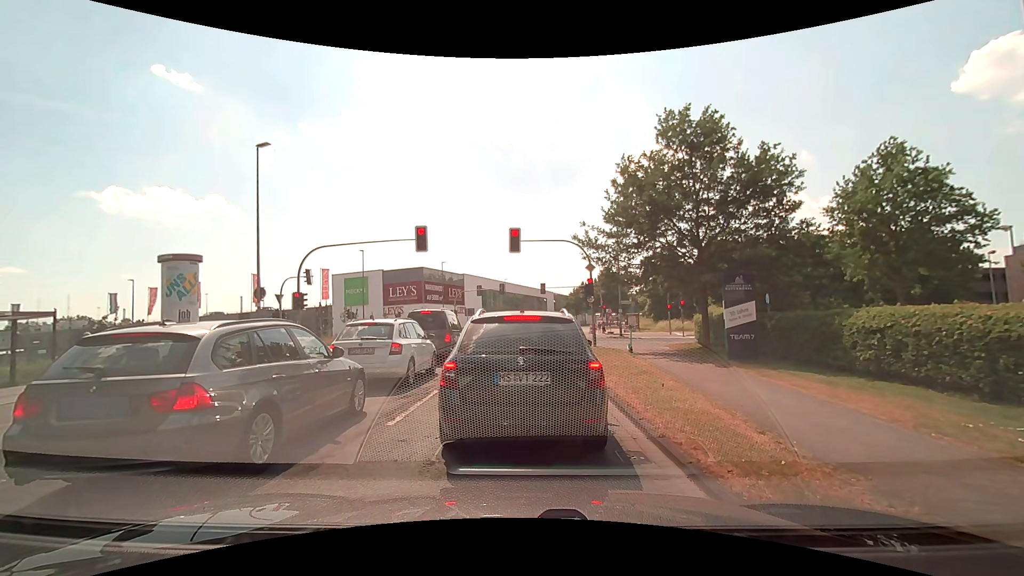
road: secondary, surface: asphalt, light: Day
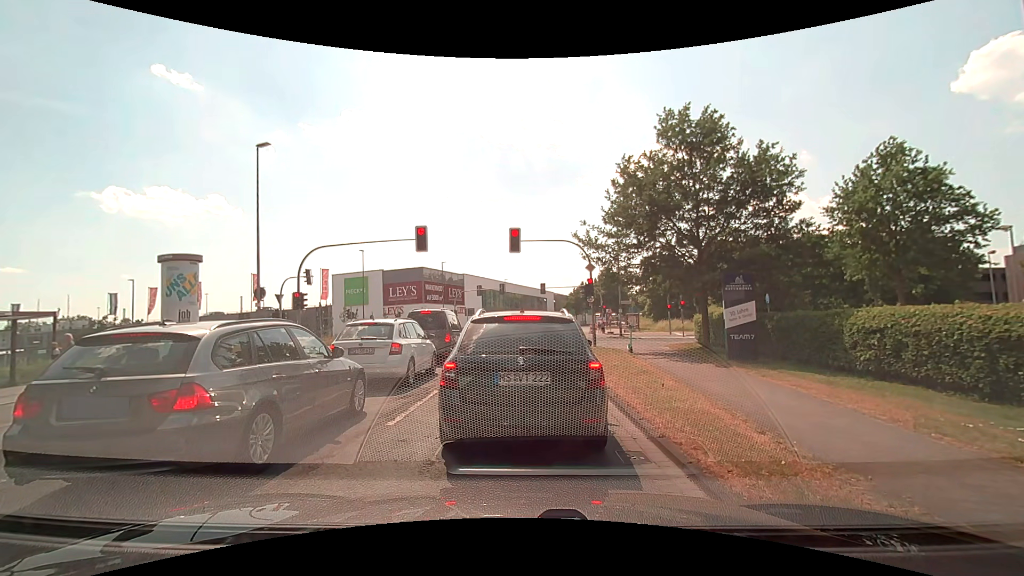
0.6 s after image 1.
(0.0, 0.0) m; 0°
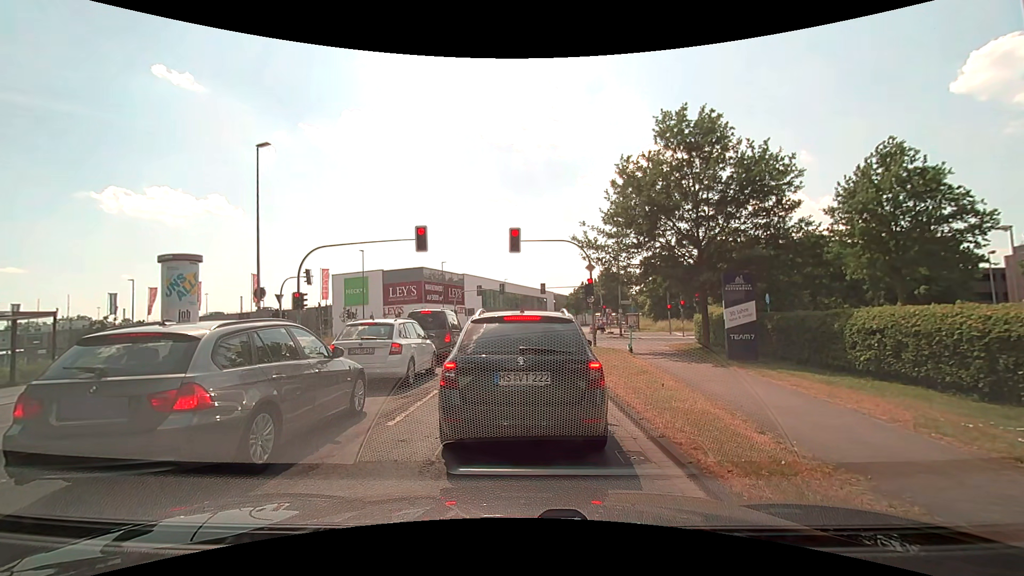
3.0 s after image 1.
(0.0, 0.0) m; 0°
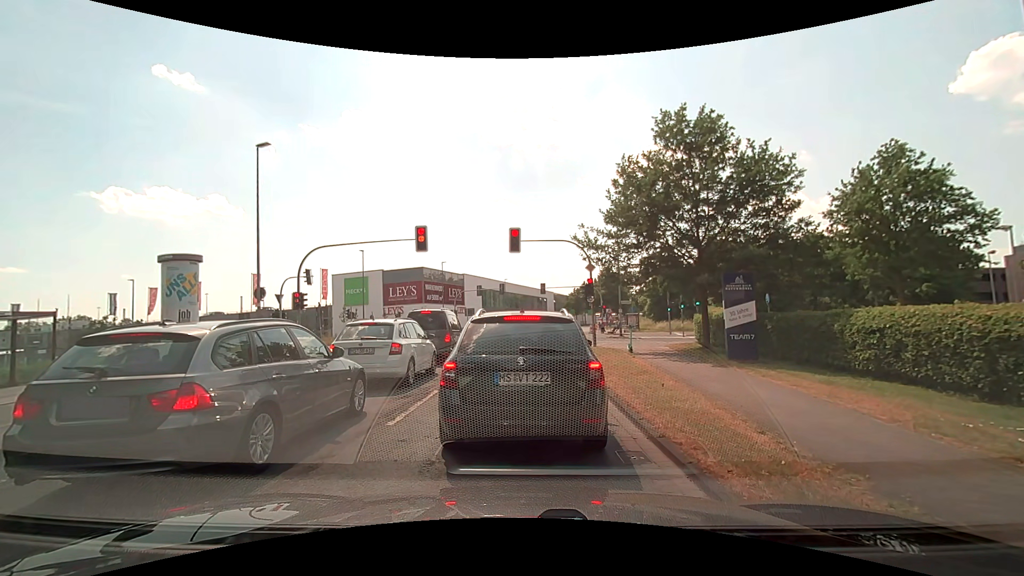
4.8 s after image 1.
(0.0, 0.0) m; 0°
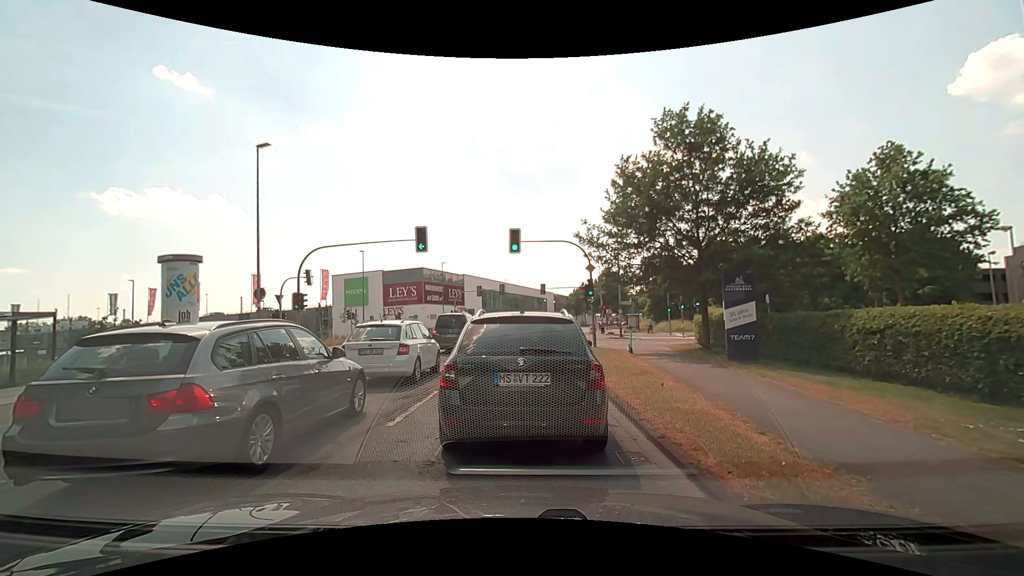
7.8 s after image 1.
(0.0, 0.0) m; 0°
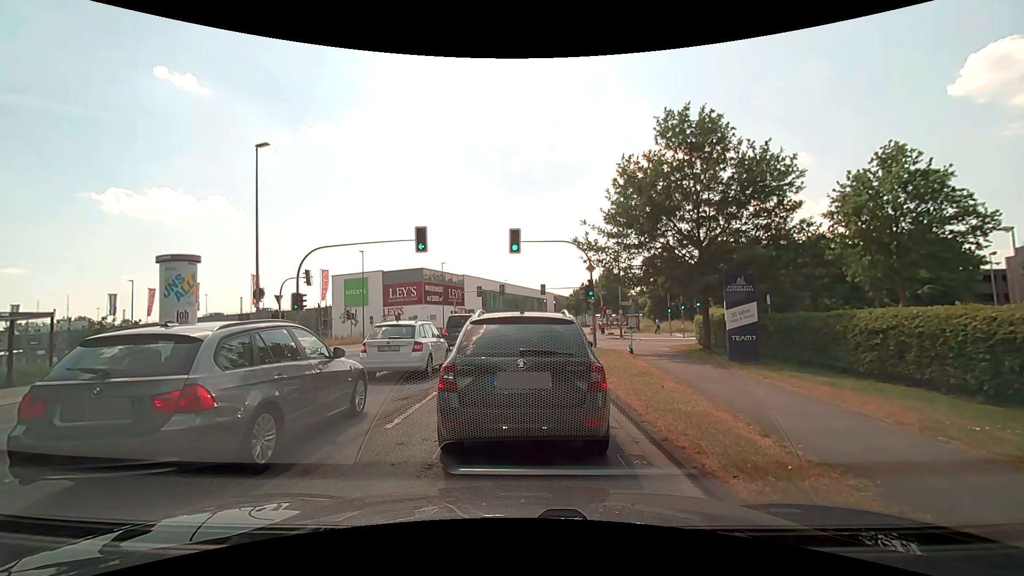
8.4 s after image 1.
(0.0, +0.1) m; 0°
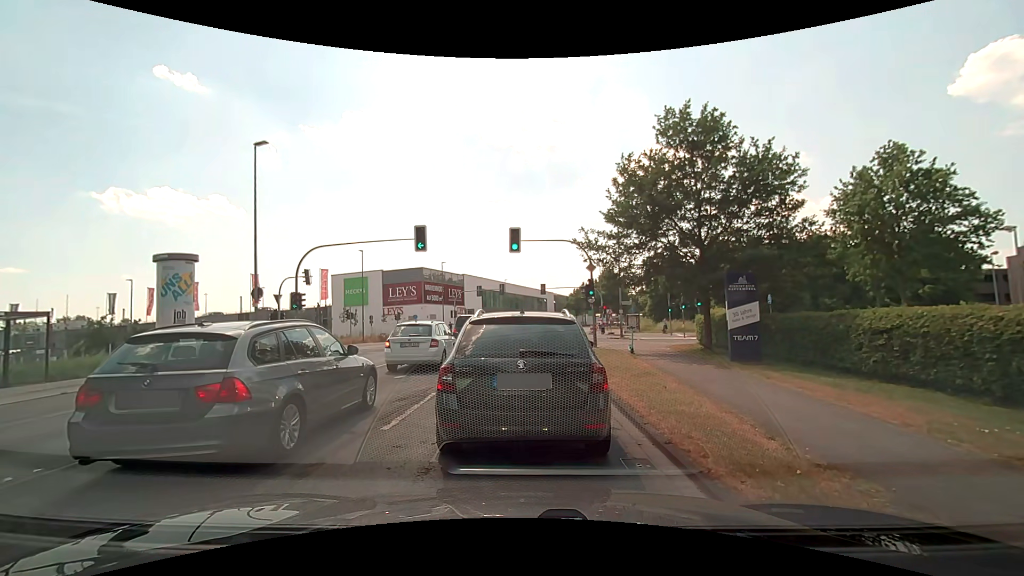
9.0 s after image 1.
(0.0, +0.1) m; 0°
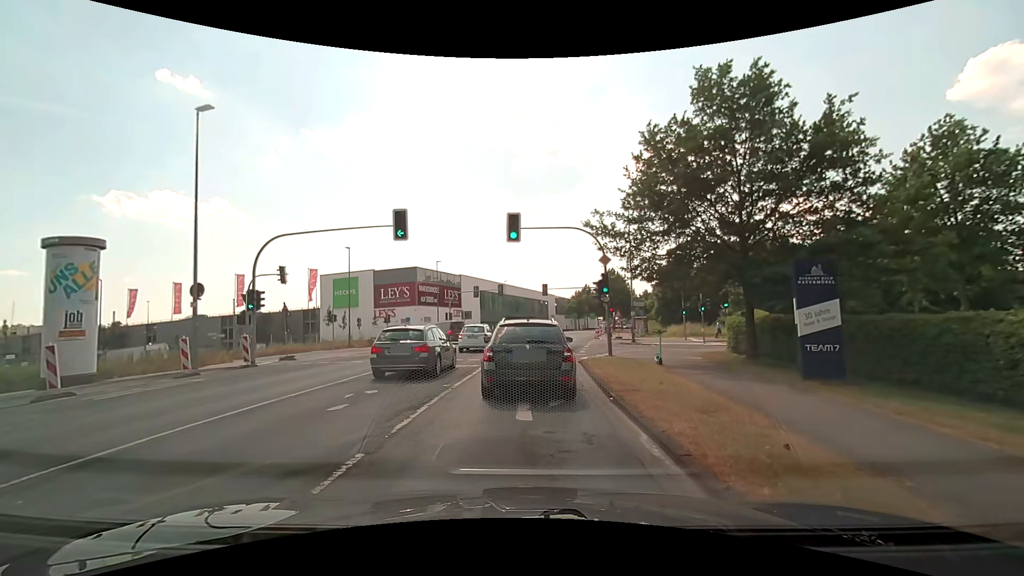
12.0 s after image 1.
(0.0, +4.8) m; 0°
(0, +10) (+1, +20) (+2, +30) (+3, +40) (+5, +50) (+6, +60) (+8, +69) (+10, +79) (+12, +89) (+14, +99) m
